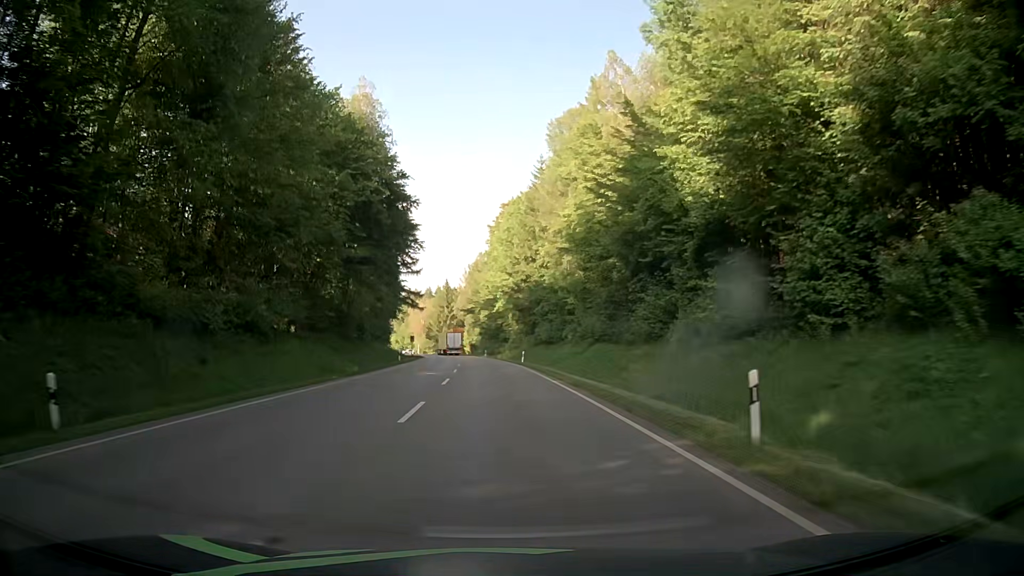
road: secondary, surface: asphalt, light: Day
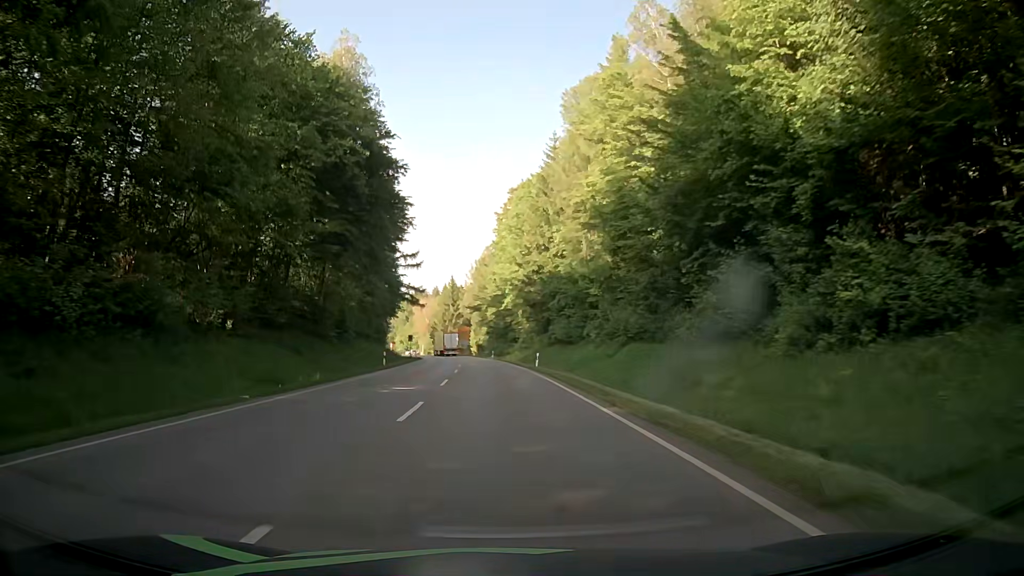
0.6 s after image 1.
(0.0, +10.8) m; -1°
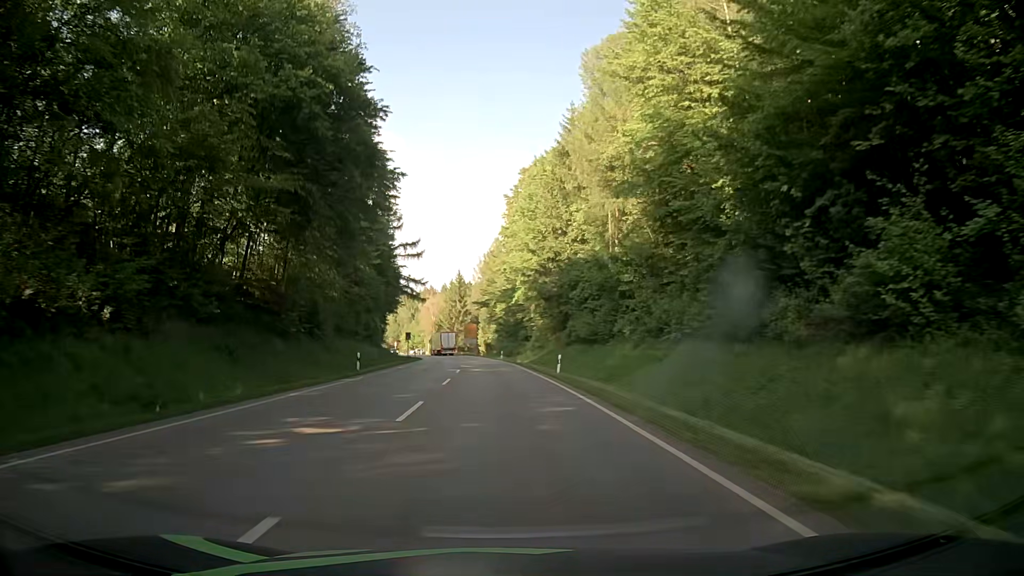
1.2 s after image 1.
(-0.1, +10.8) m; -1°
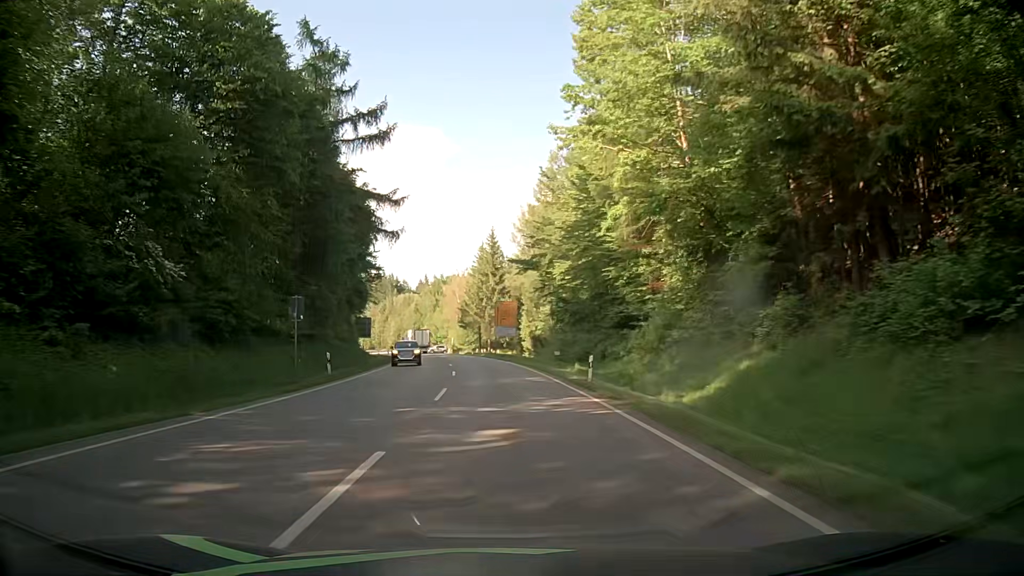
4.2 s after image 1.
(-2.1, +54.0) m; -4°
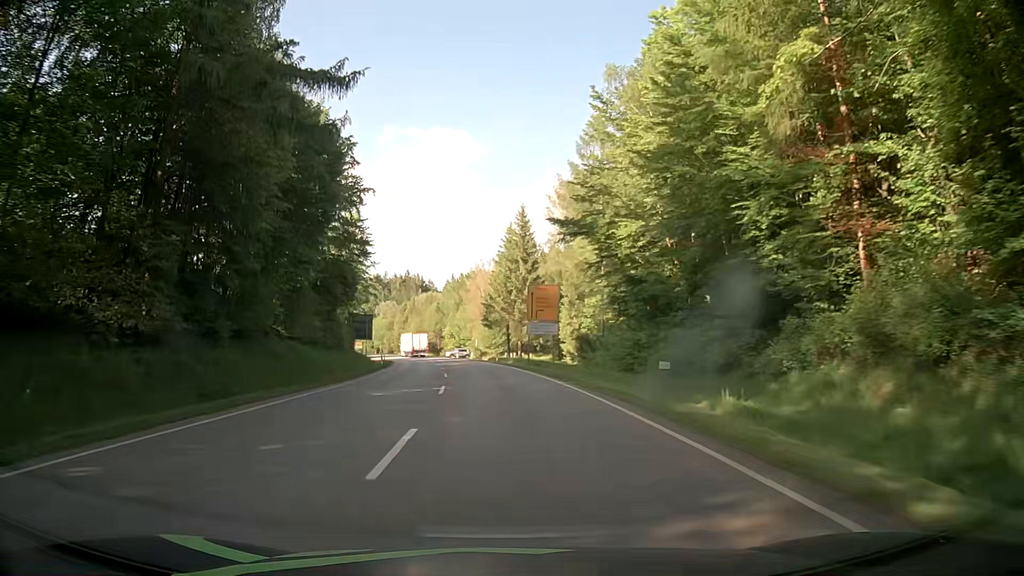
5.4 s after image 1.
(-0.3, +21.6) m; -2°
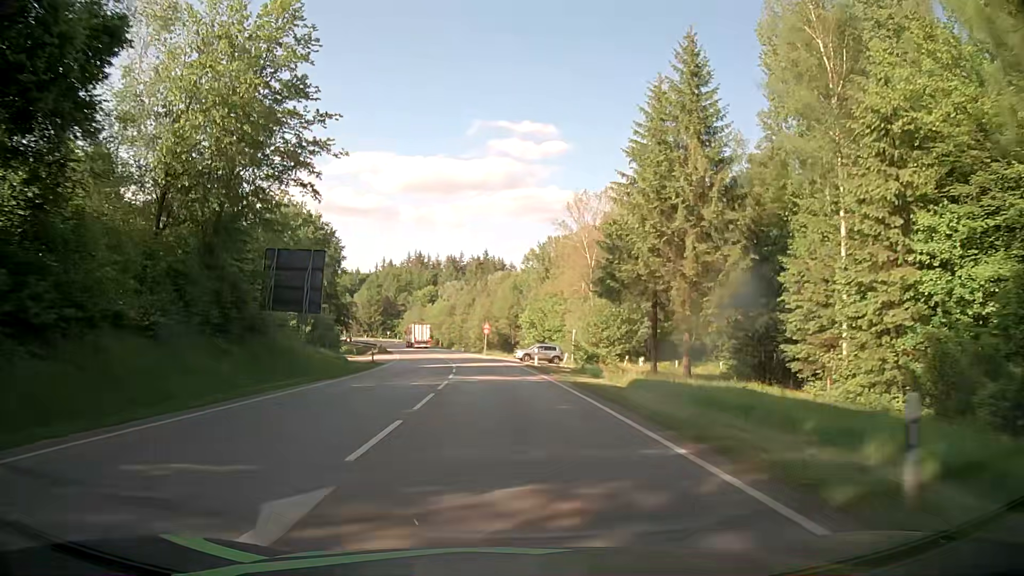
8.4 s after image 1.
(-3.7, +53.9) m; -8°
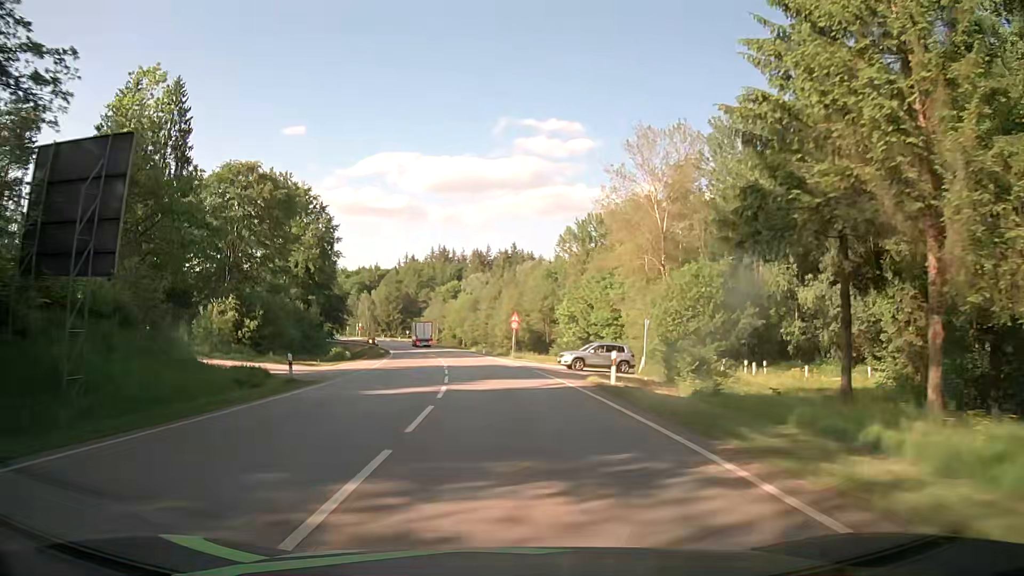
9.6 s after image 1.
(-0.4, +21.7) m; -3°
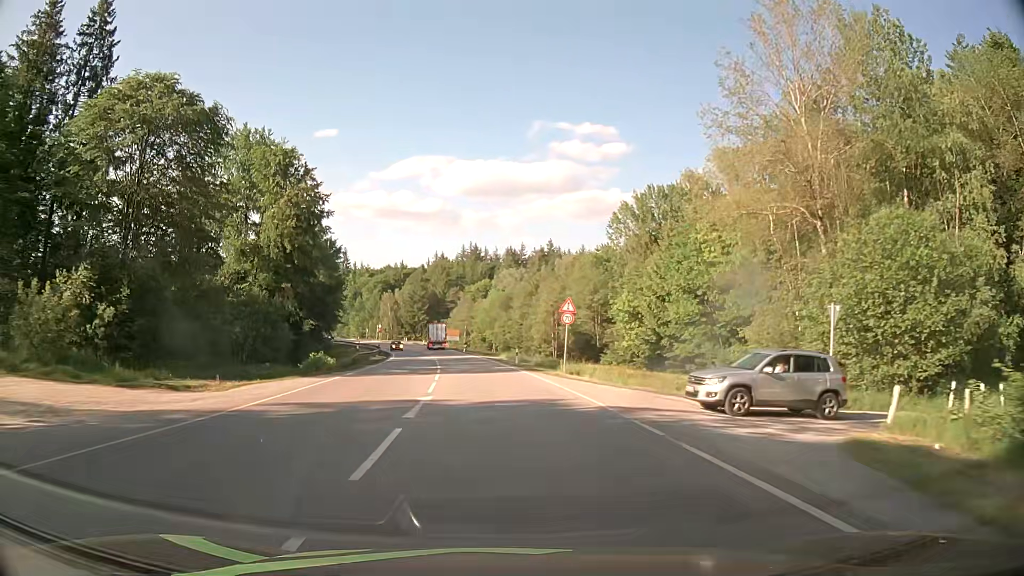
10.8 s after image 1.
(-0.5, +21.7) m; -3°
(0, +10) (0, +20) (-1, +30) (-2, +40) (-3, +50) (-4, +60) (-5, +70) (-7, +80) (-8, +89) (-10, +99) m
